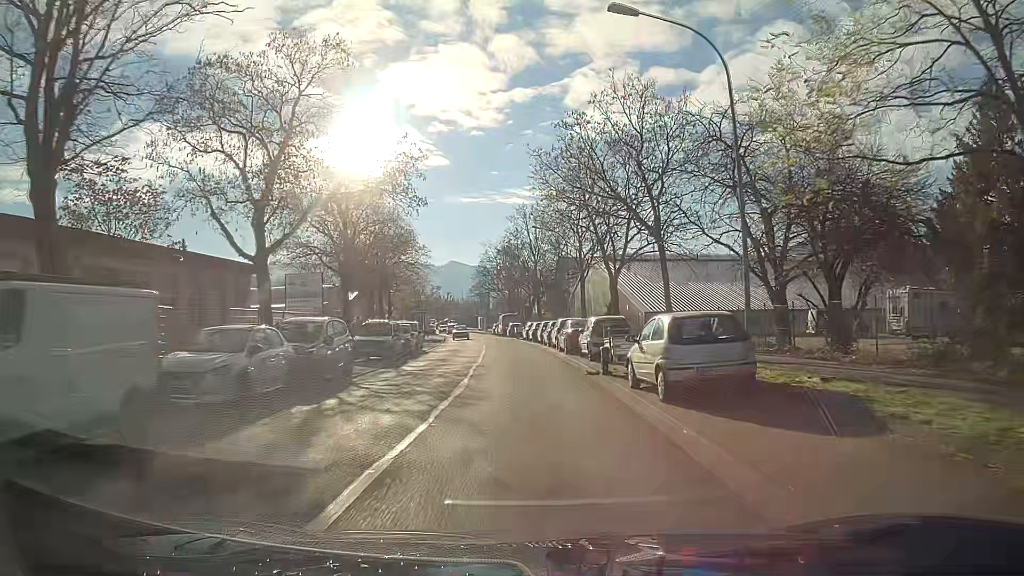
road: secondary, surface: asphalt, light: Day
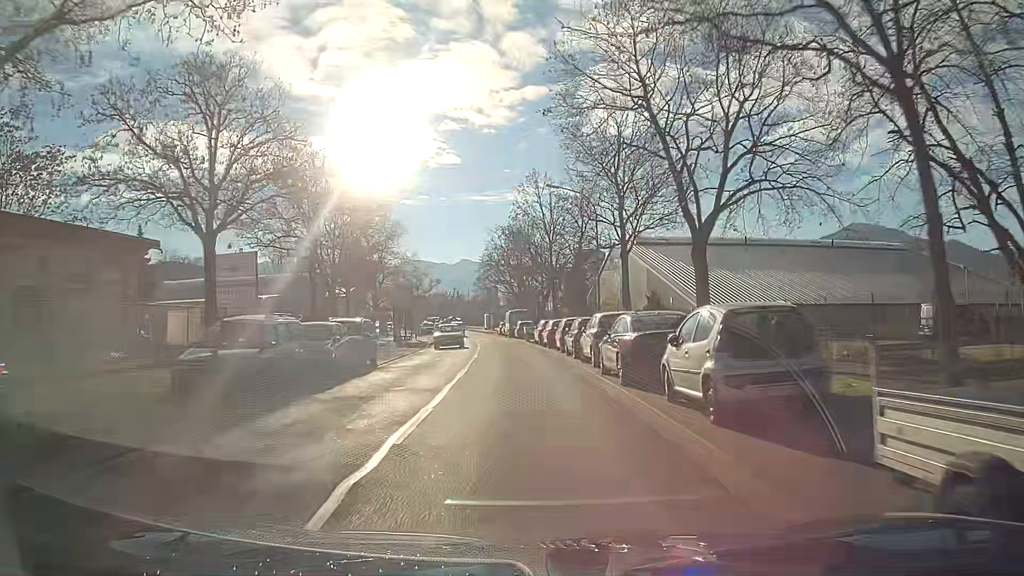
(-0.1, +14.5) m; -1°
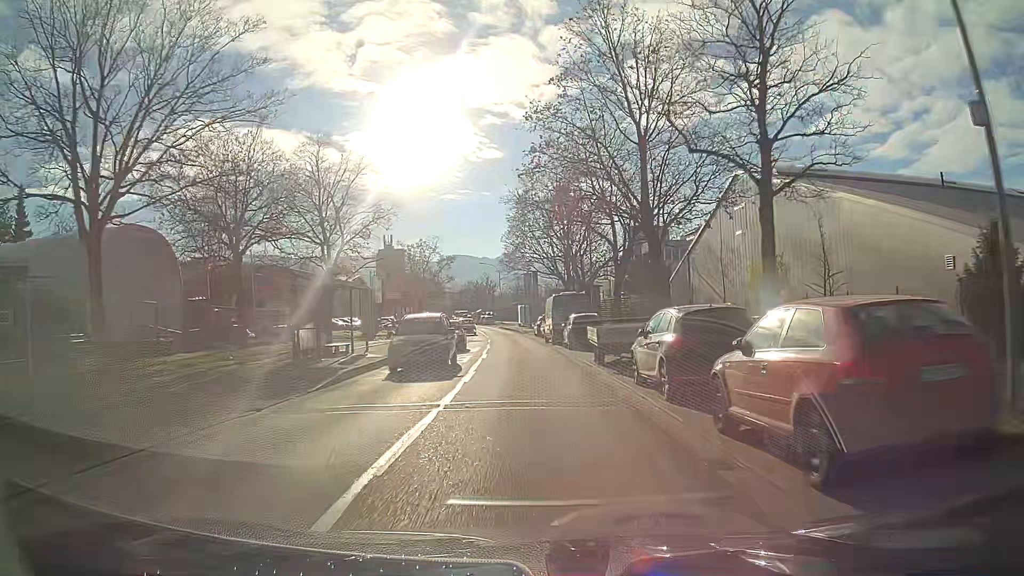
(-1.0, +29.1) m; -4°
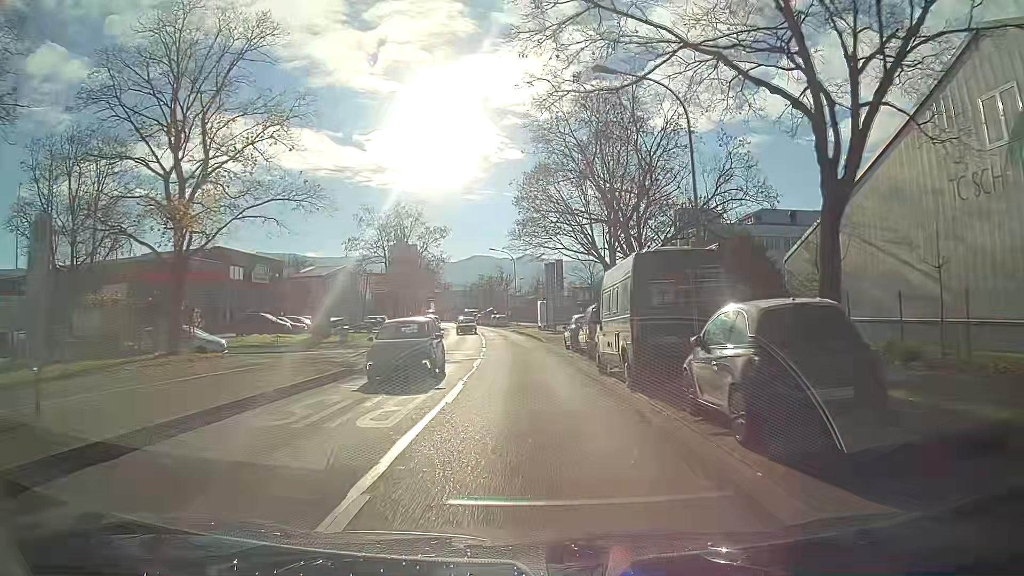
(-0.4, +21.9) m; -2°
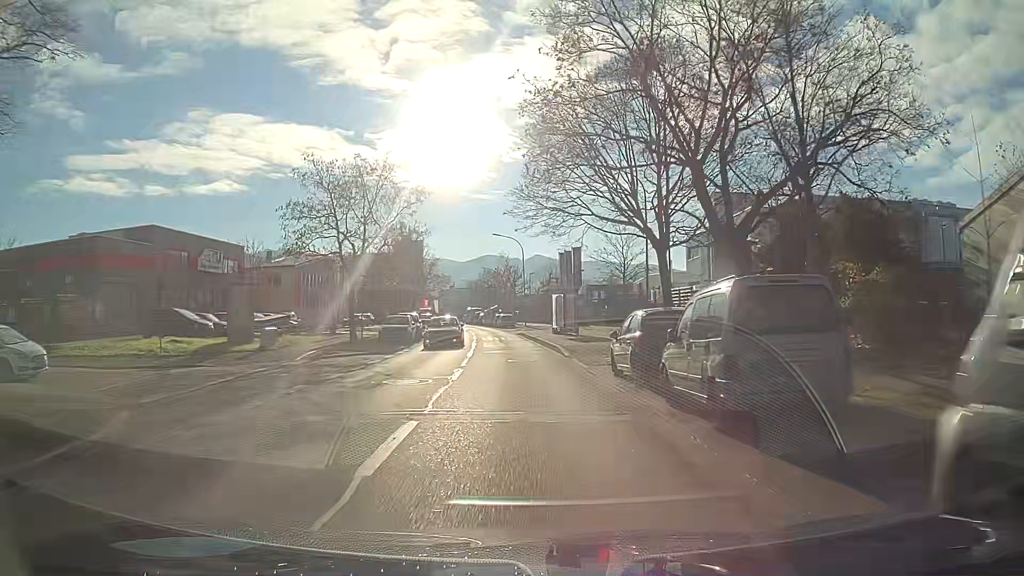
(-0.1, +14.7) m; 0°
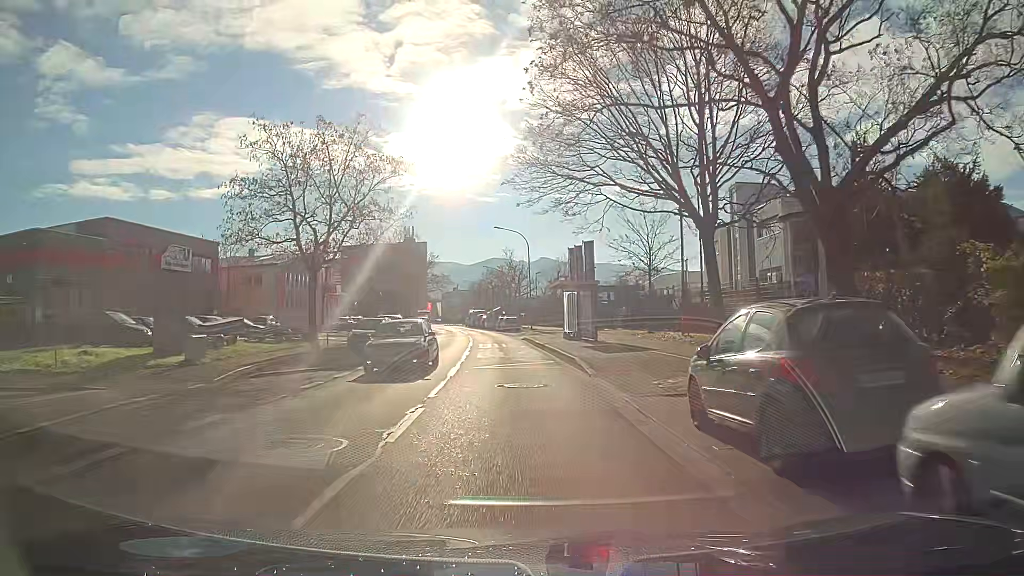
(0.0, +7.3) m; -1°
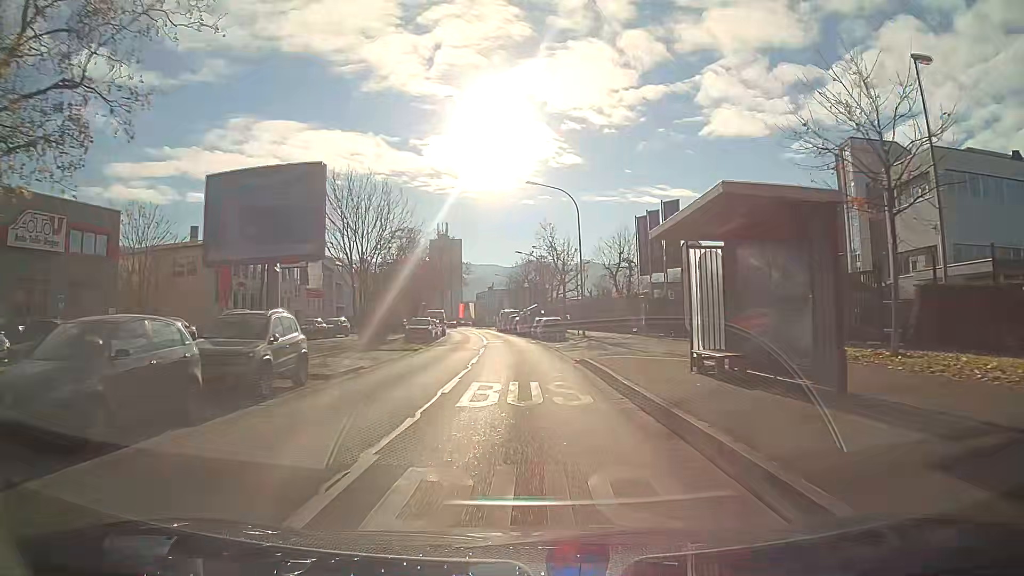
(-0.7, +22.0) m; -4°
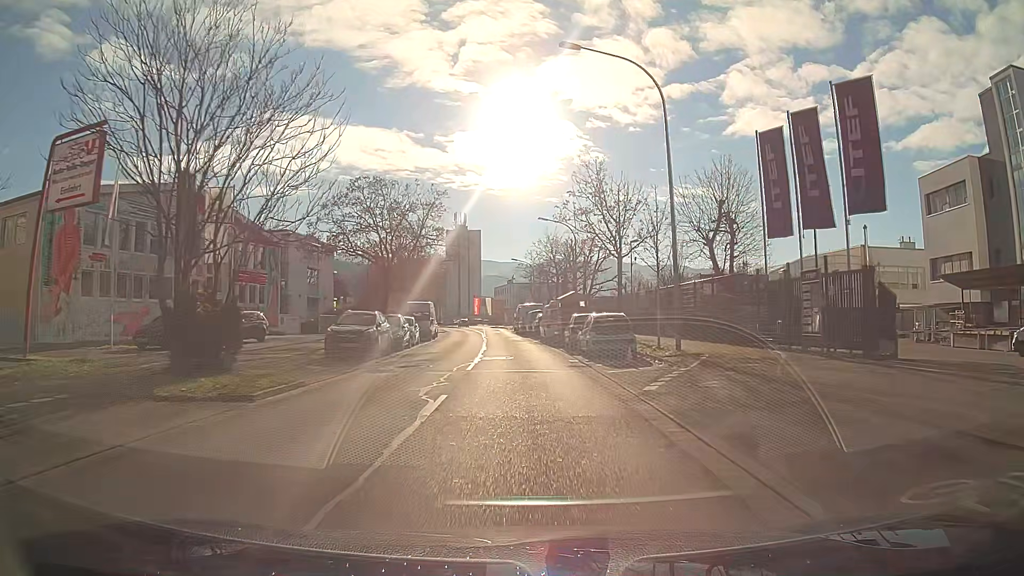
(-0.3, +21.8) m; -2°
